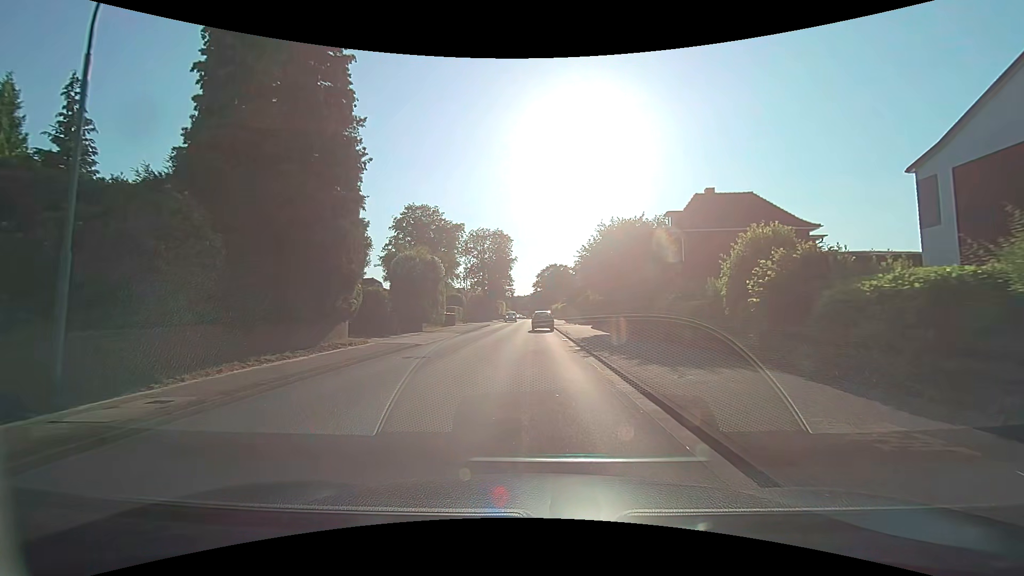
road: secondary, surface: asphalt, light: Day
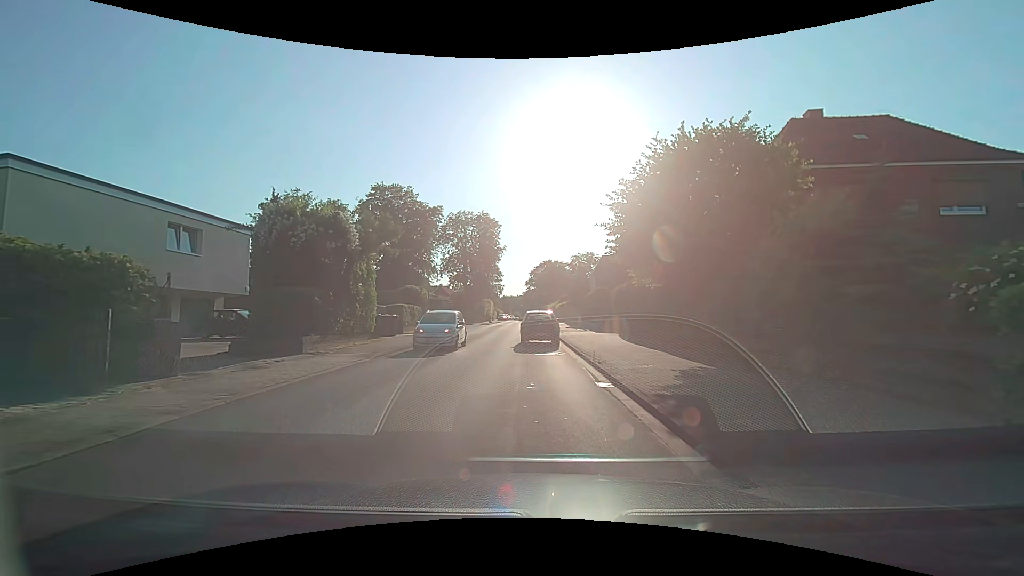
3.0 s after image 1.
(+0.1, +15.4) m; +1°
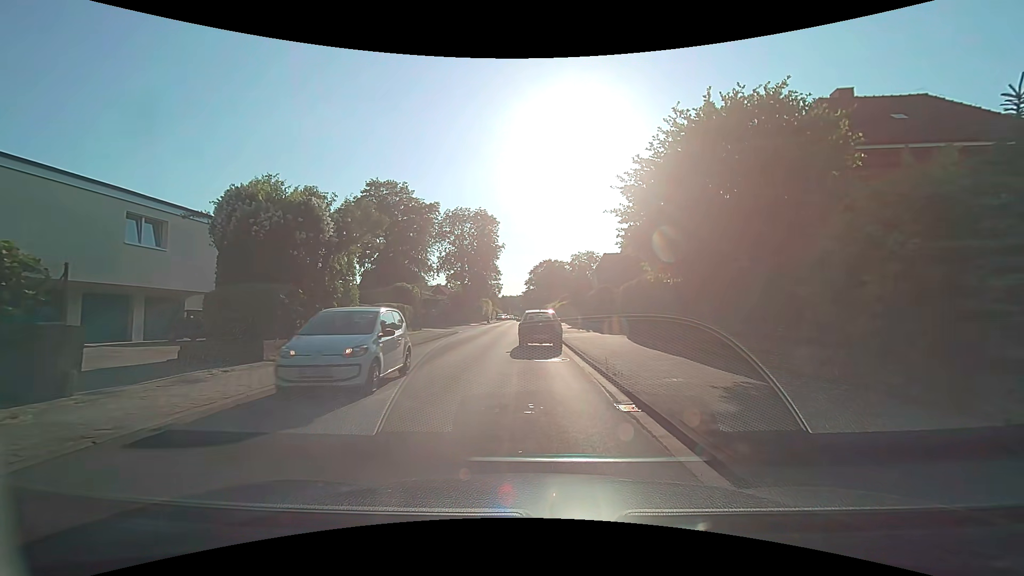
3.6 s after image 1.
(0.0, +2.3) m; +1°
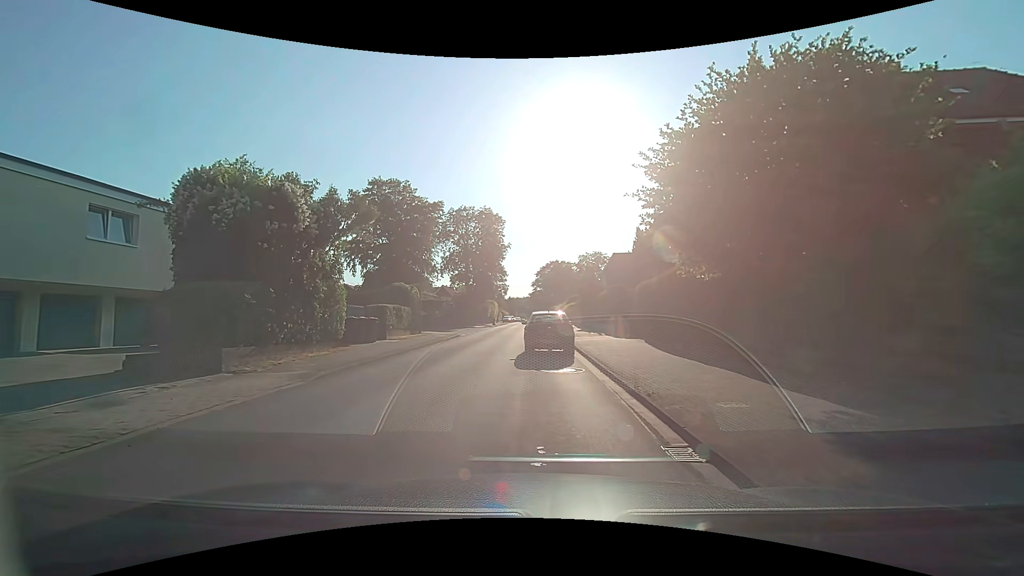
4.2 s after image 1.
(-0.1, +2.3) m; -2°
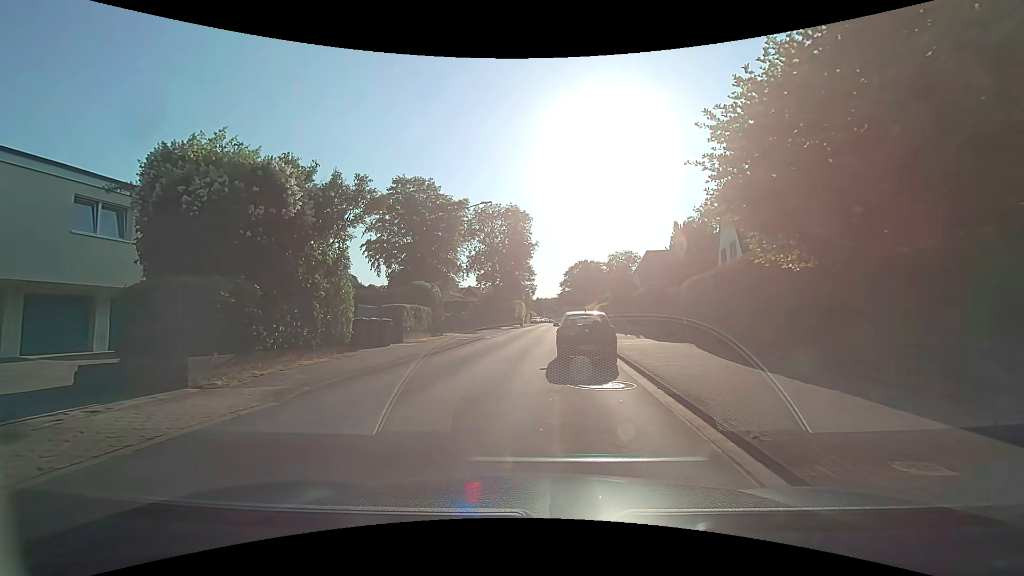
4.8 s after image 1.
(0.0, +2.6) m; -3°
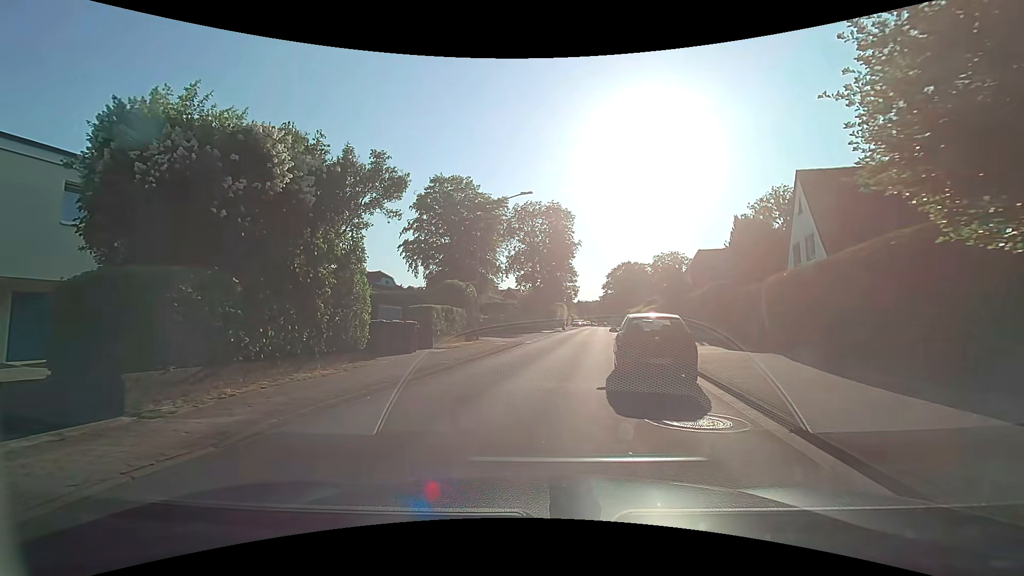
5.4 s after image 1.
(-0.2, +3.0) m; -5°
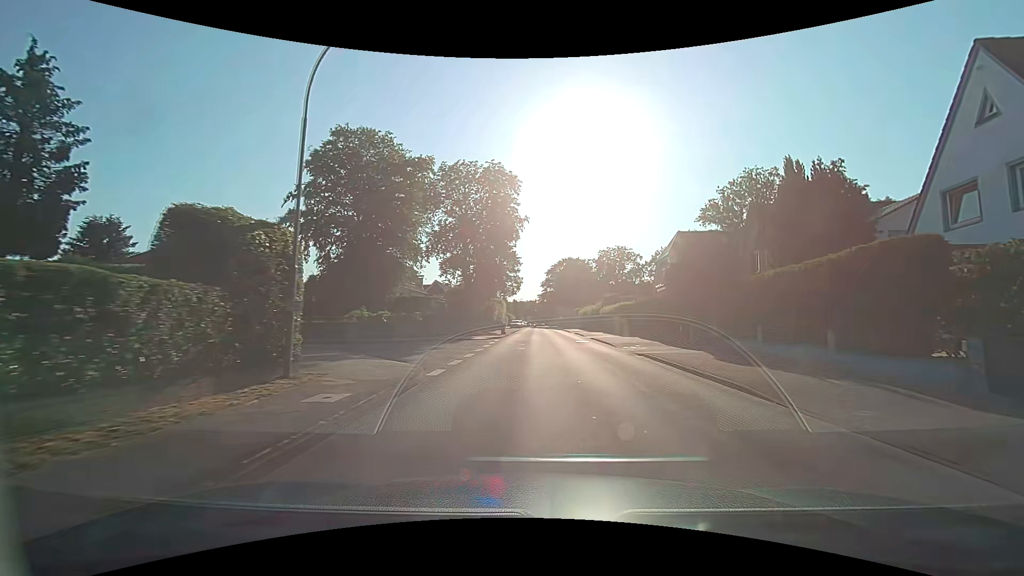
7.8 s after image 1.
(+0.2, +16.9) m; +8°
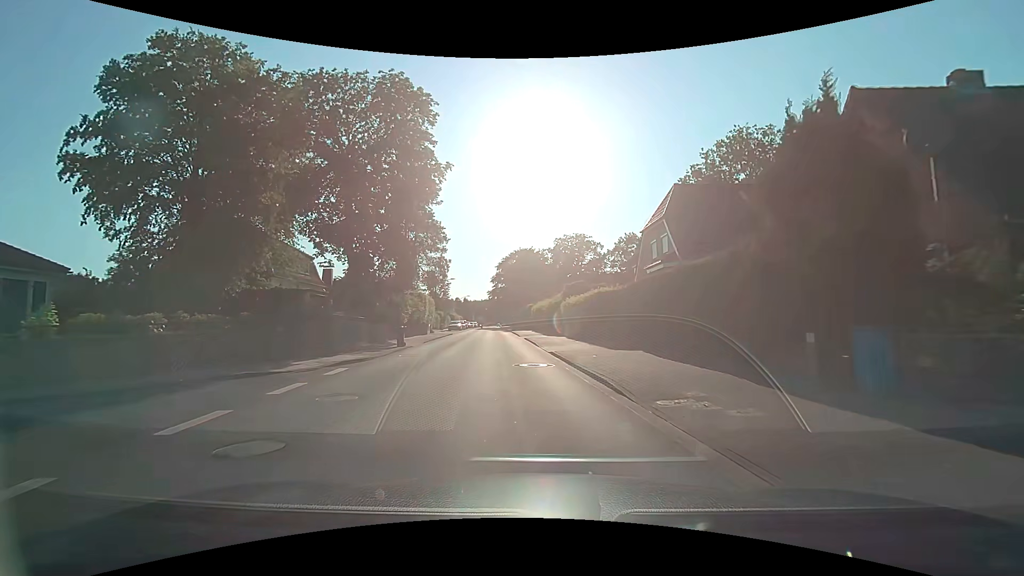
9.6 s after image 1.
(+1.7, +17.4) m; +5°
(0, +10) (-1, +20) (-2, +30) (-2, +40) (-3, +50) (-4, +60) (-5, +70) (-6, +80) (-7, +90) (-8, +100) m
